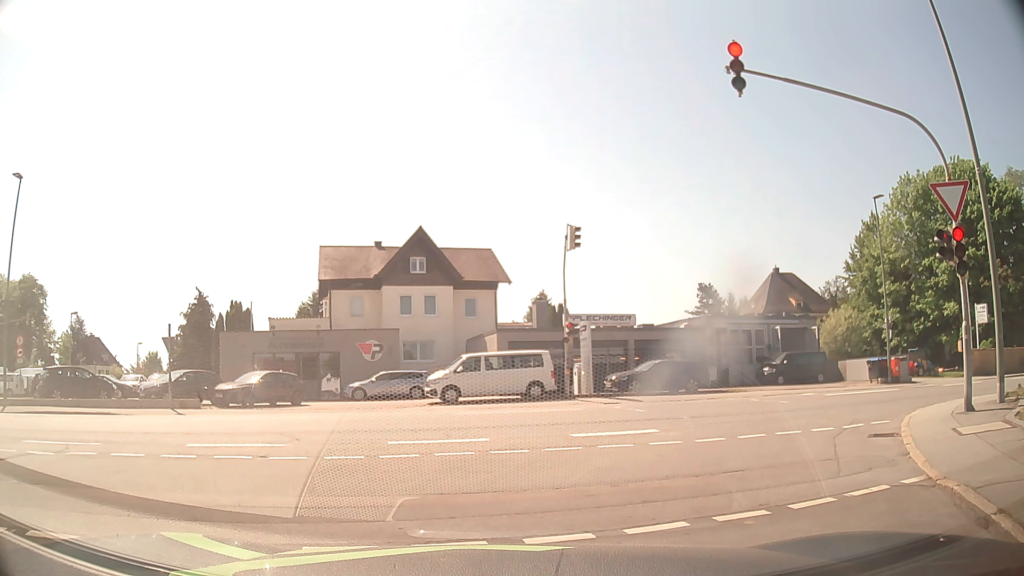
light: Day
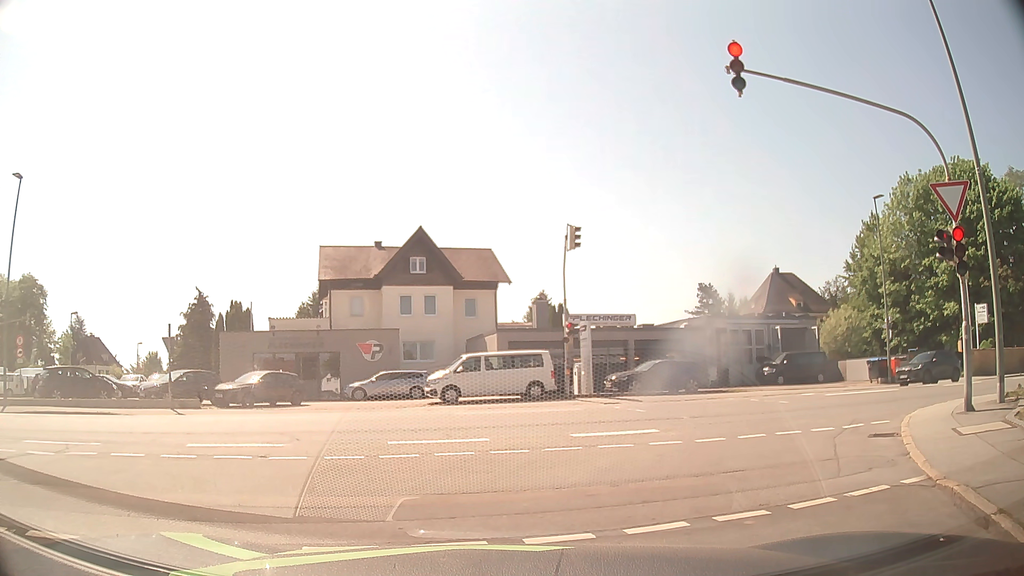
(0.0, 0.0) m; 0°
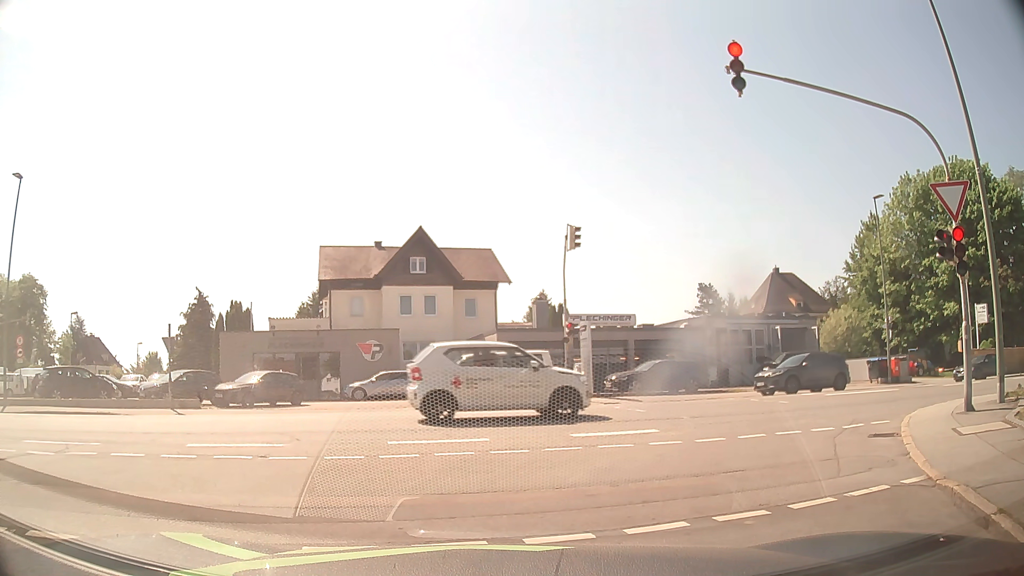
(0.0, 0.0) m; 0°
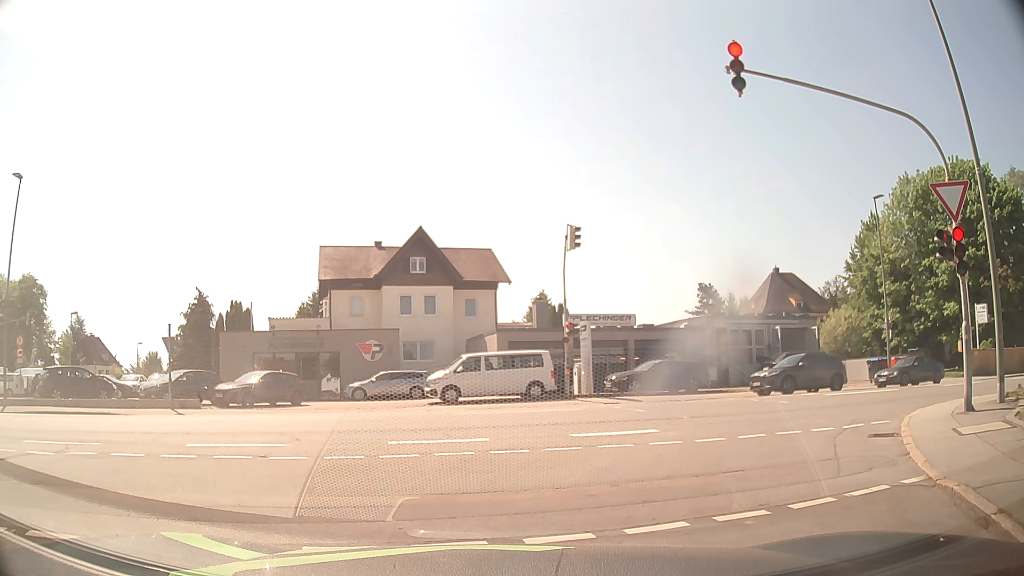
(0.0, 0.0) m; 0°
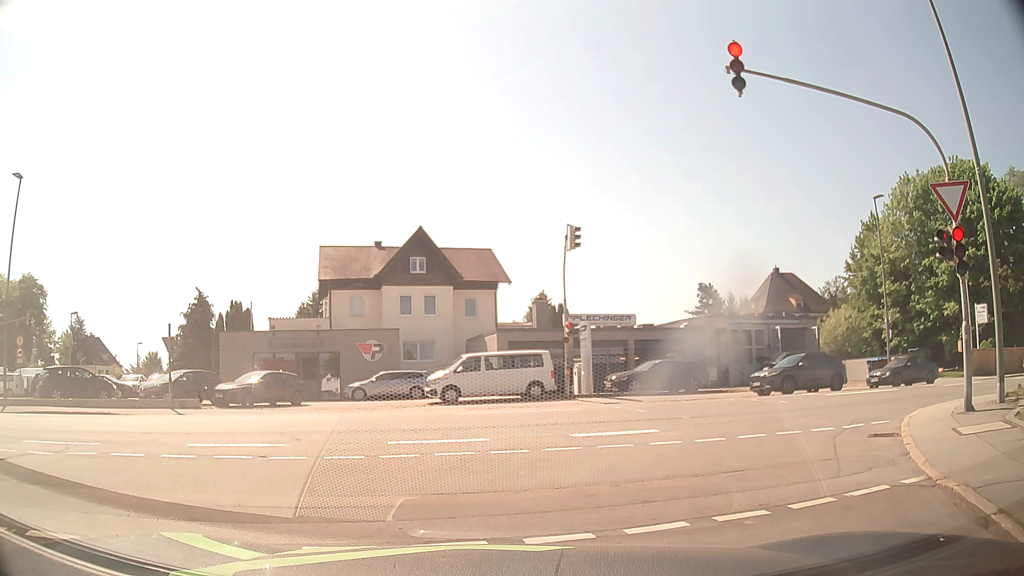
(0.0, 0.0) m; 0°
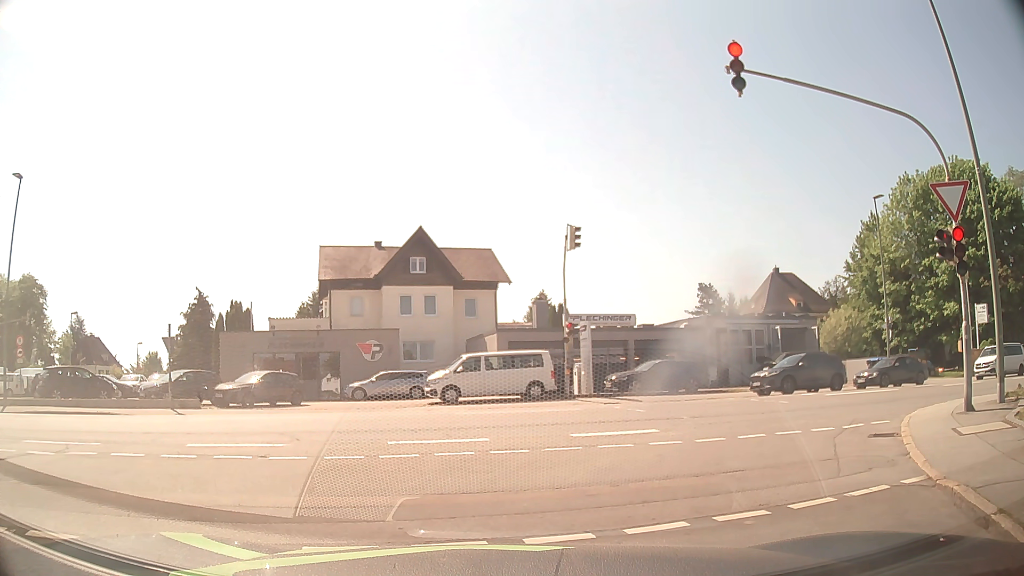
(0.0, 0.0) m; 0°
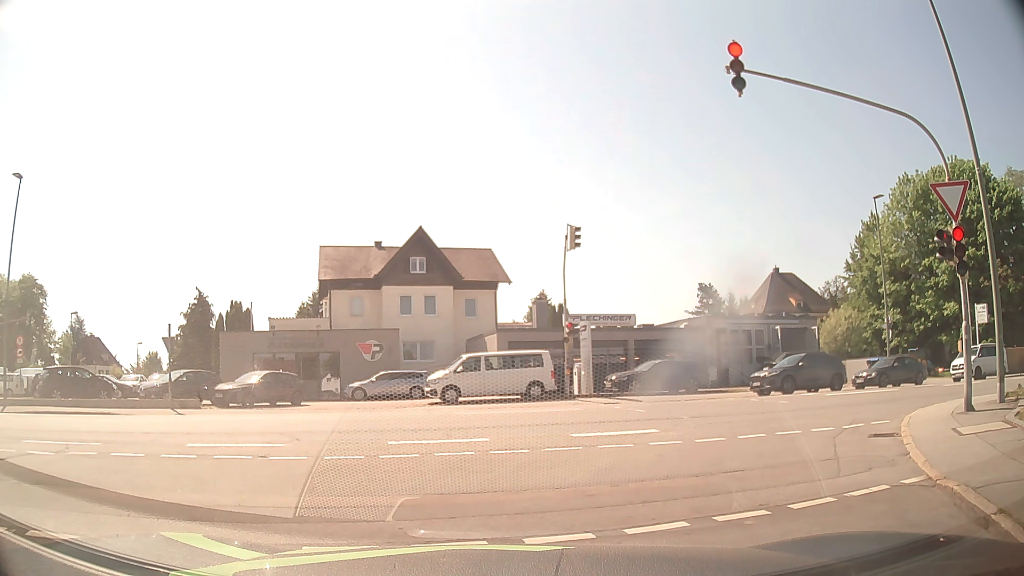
(0.0, 0.0) m; 0°
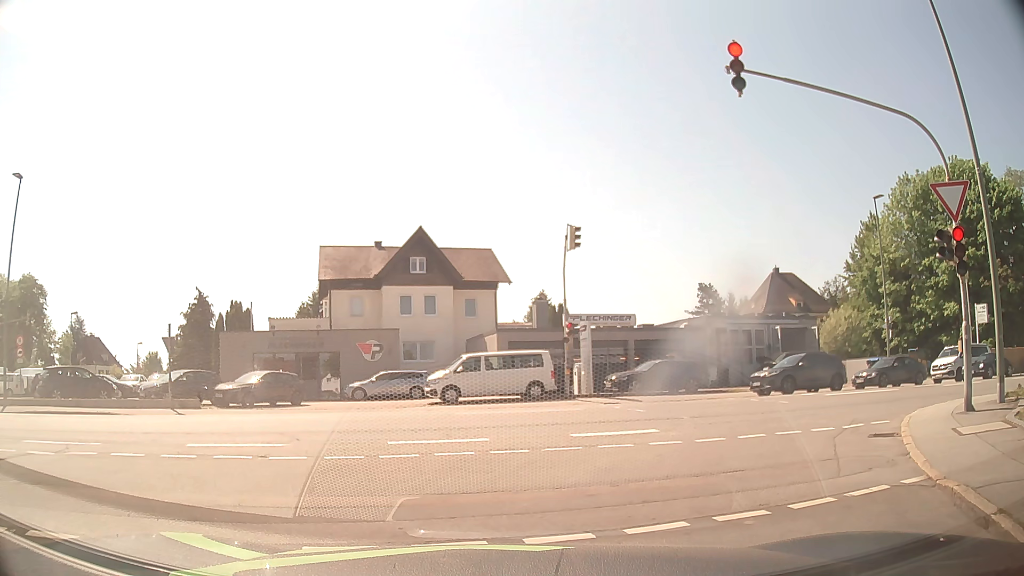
(0.0, 0.0) m; 0°
